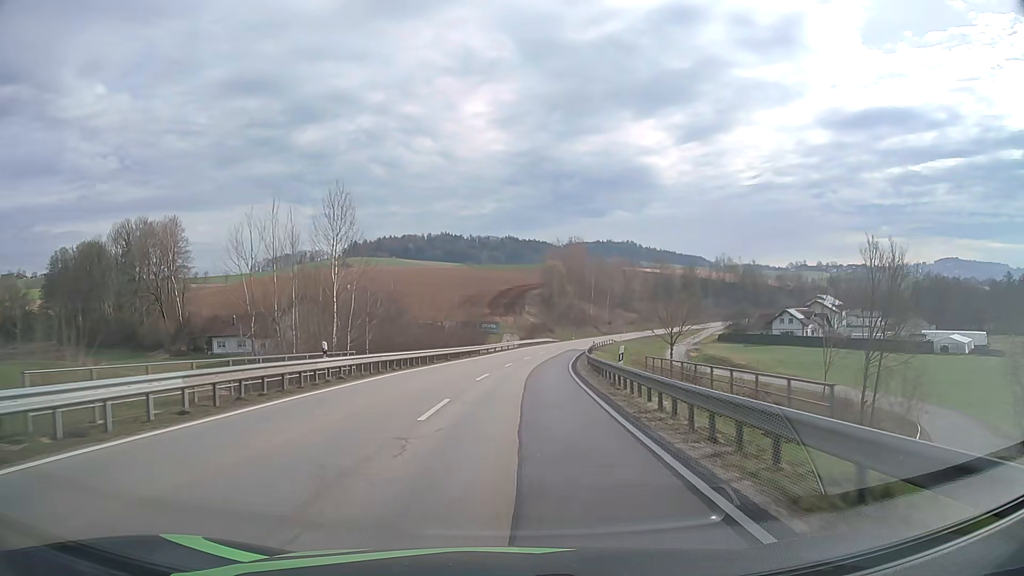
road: secondary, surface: asphalt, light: Day
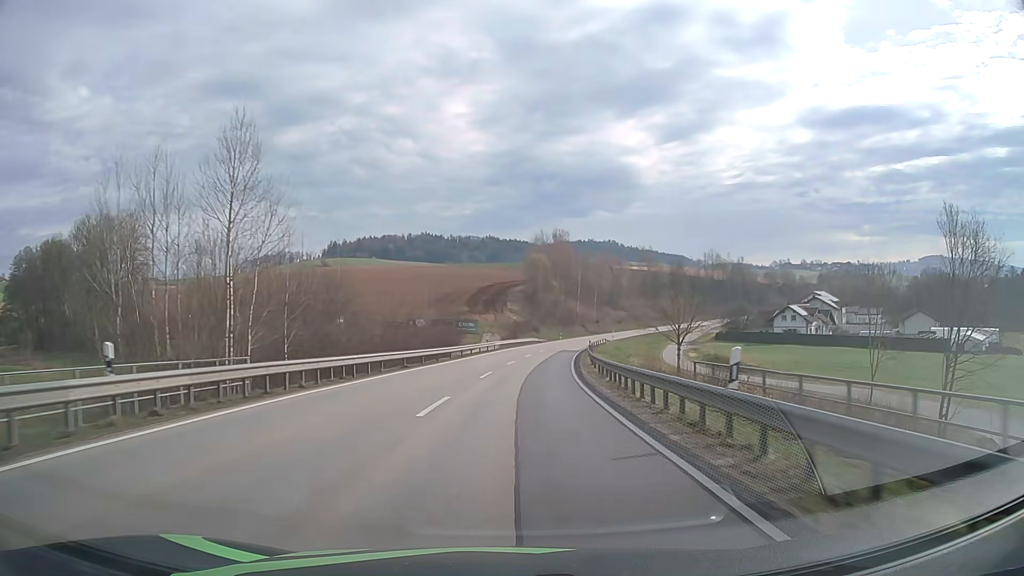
(+0.2, +11.6) m; +2°
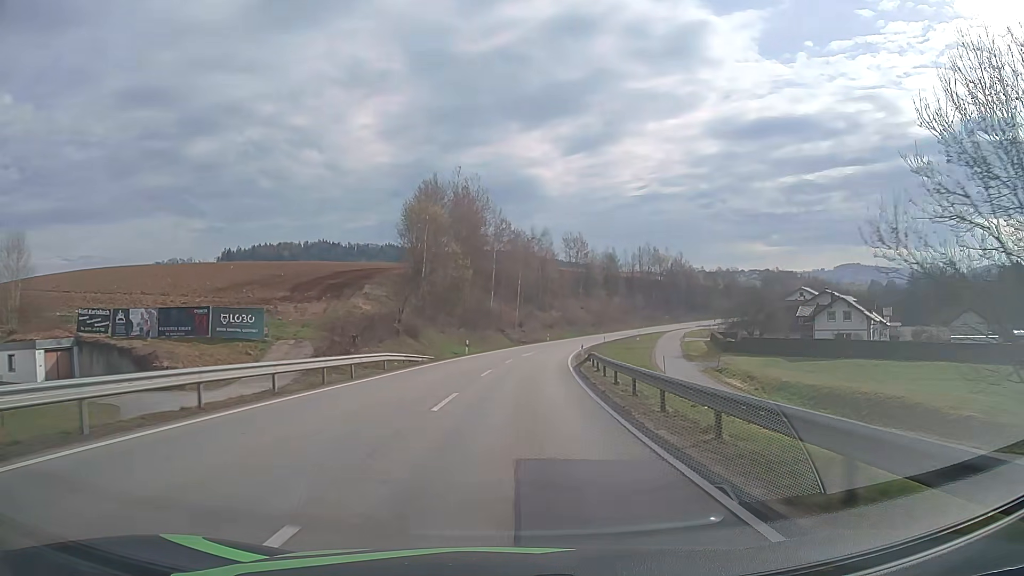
(+4.2, +58.9) m; +8°
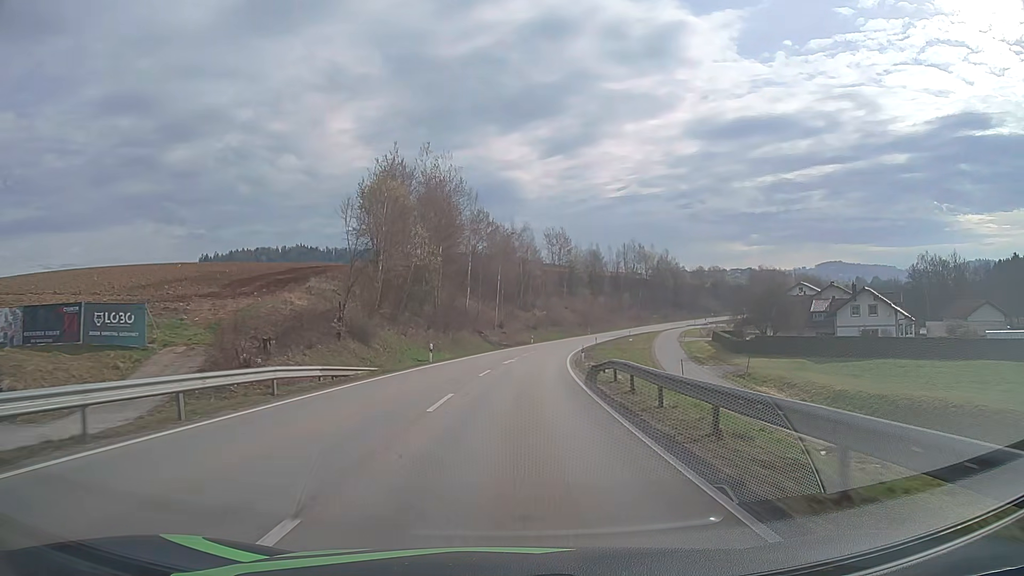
(+0.2, +11.9) m; +2°
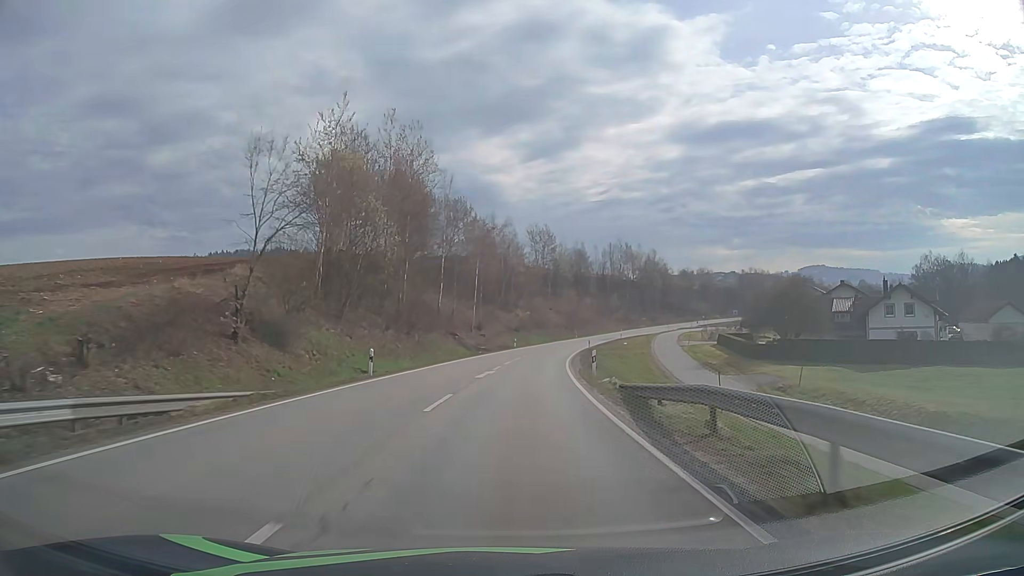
(+0.2, +12.0) m; +2°
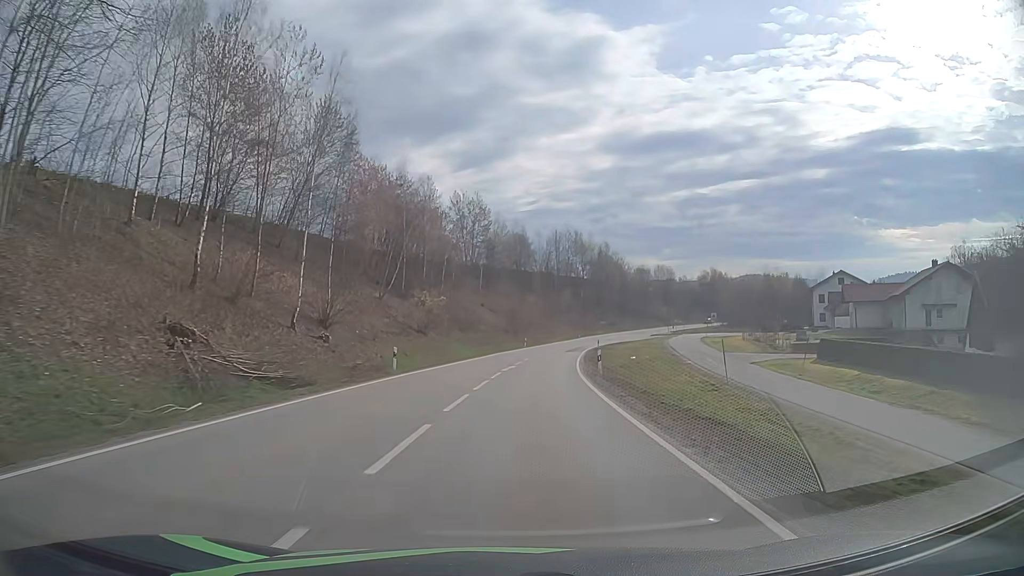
(+2.5, +48.5) m; +6°
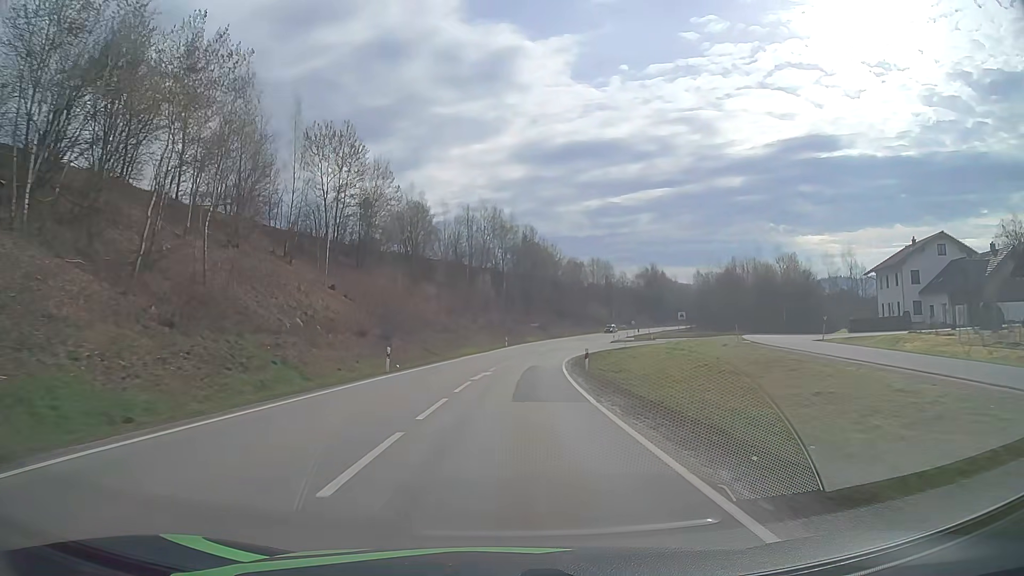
(+3.4, +49.3) m; +8°
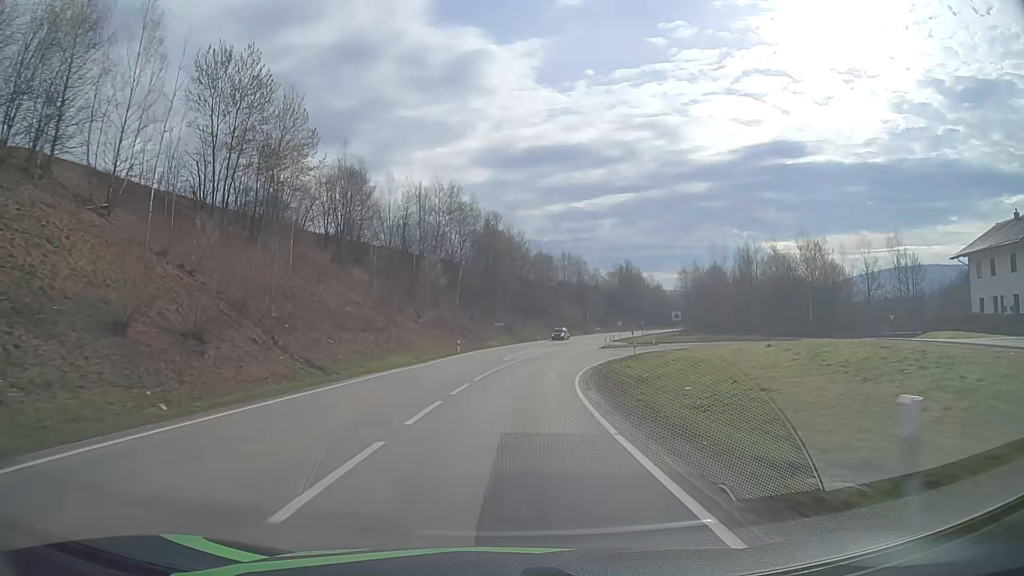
(+0.7, +24.9) m; +3°
(0, +10) (+1, +20) (+1, +30) (+2, +40) (+3, +50) (+5, +60) (+7, +70) (+8, +79) (+10, +89) (+13, +99) m
